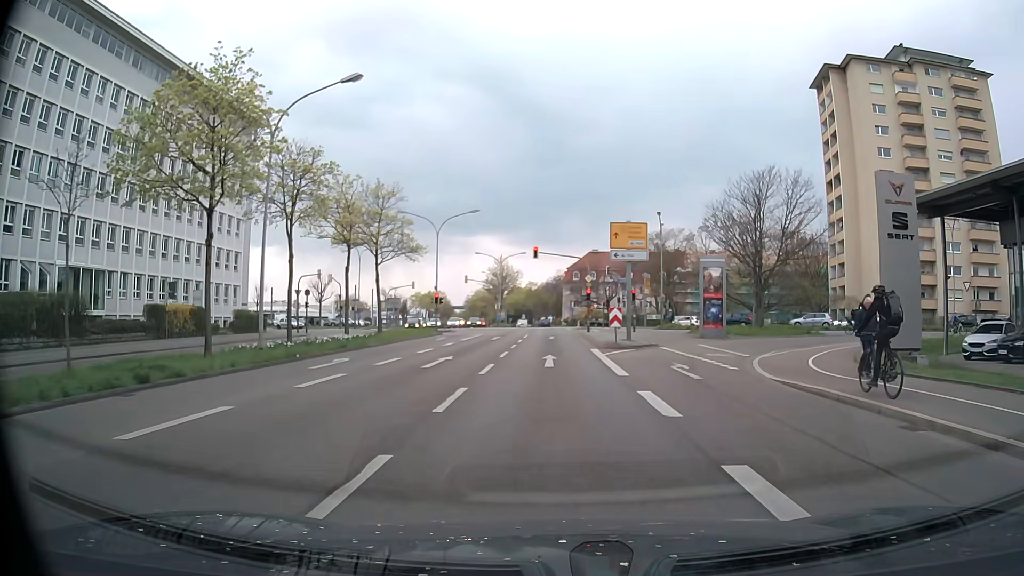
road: primary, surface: asphalt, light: Day
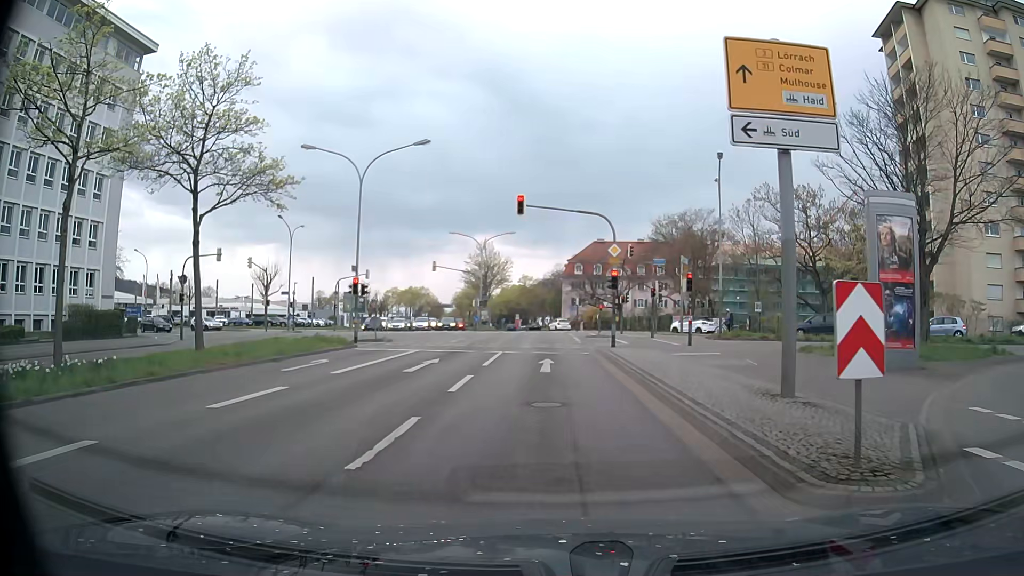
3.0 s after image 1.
(+0.1, +21.5) m; 0°
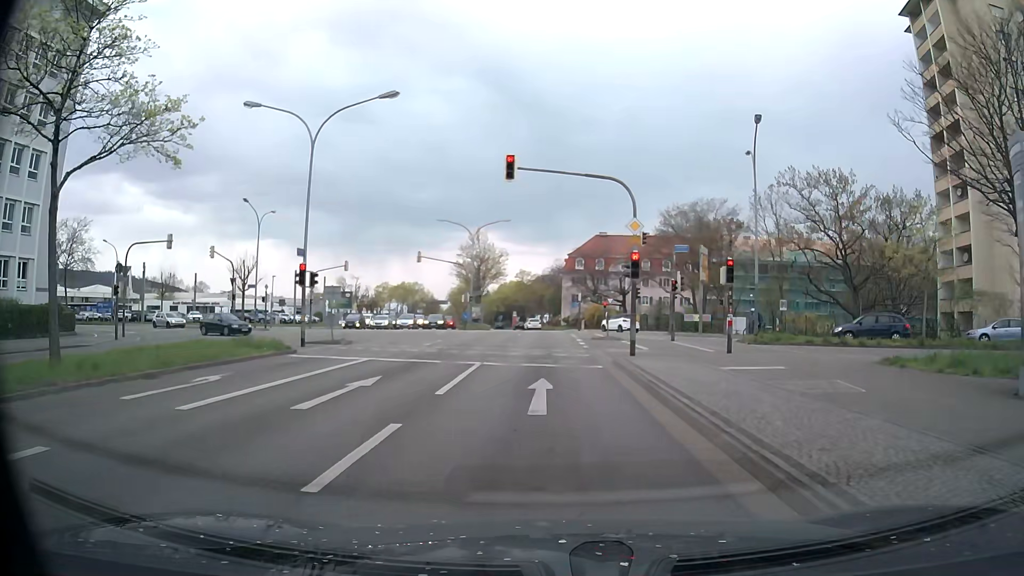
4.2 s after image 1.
(+0.1, +6.9) m; 0°
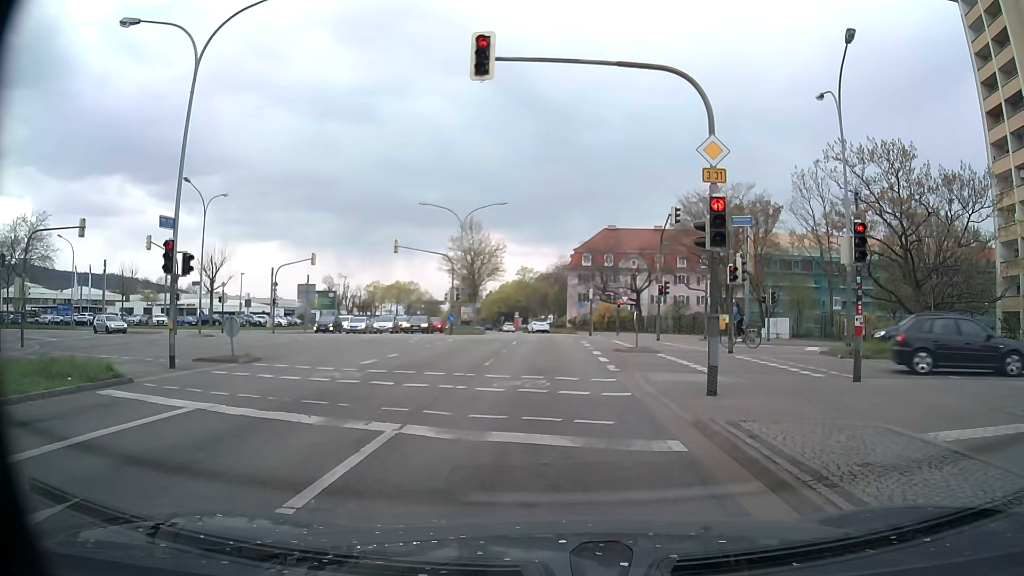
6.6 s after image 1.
(+0.1, +9.6) m; +1°
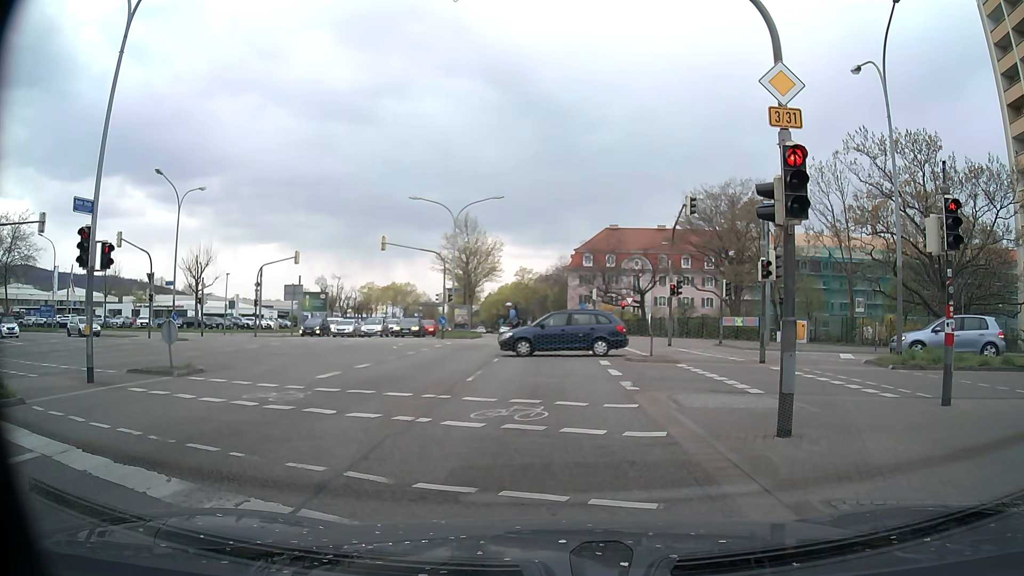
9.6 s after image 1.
(0.0, +3.4) m; -1°
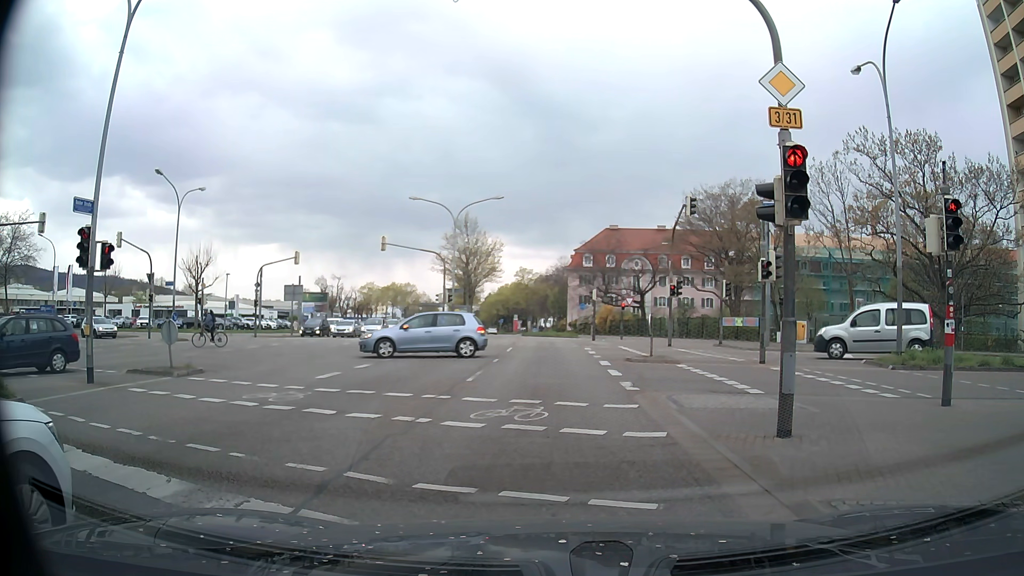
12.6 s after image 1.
(0.0, +0.1) m; 0°
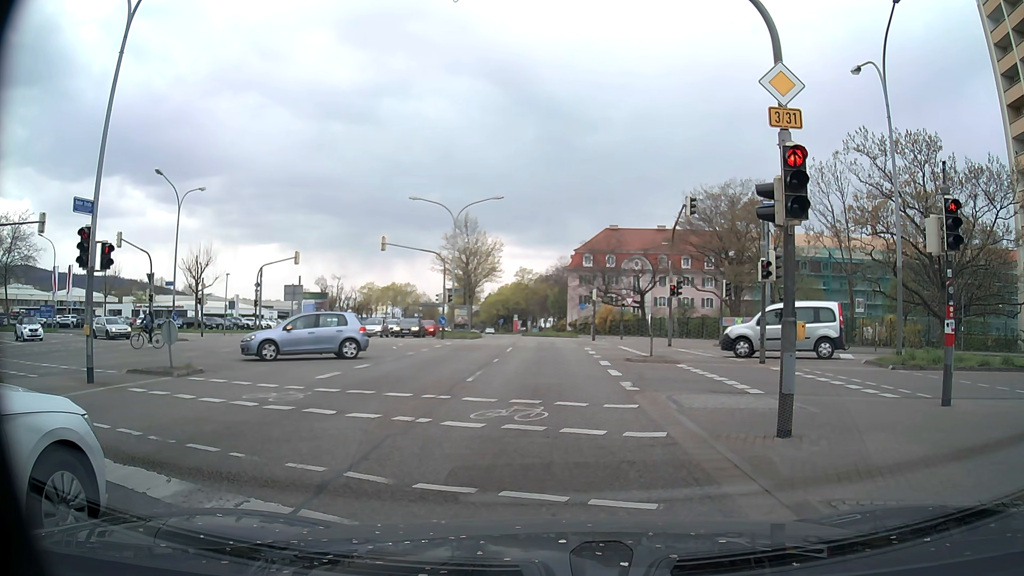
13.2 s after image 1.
(0.0, 0.0) m; 0°
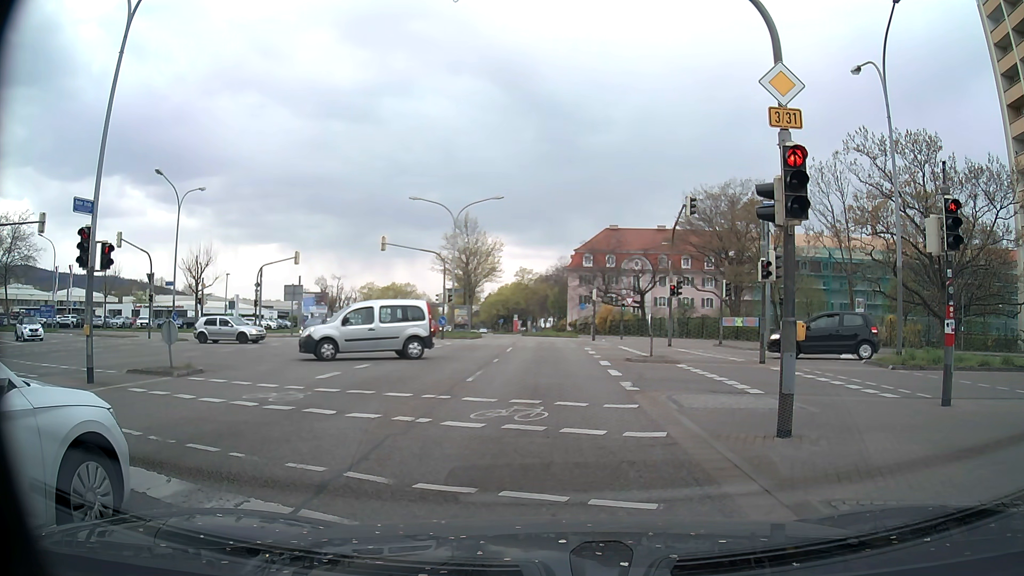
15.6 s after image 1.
(0.0, 0.0) m; 0°
(0, +10) (0, +20) (0, +30) (0, +40) (0, +50) (-1, +60) (-2, +70) (-3, +80) (-4, +90) (-6, +100) m
